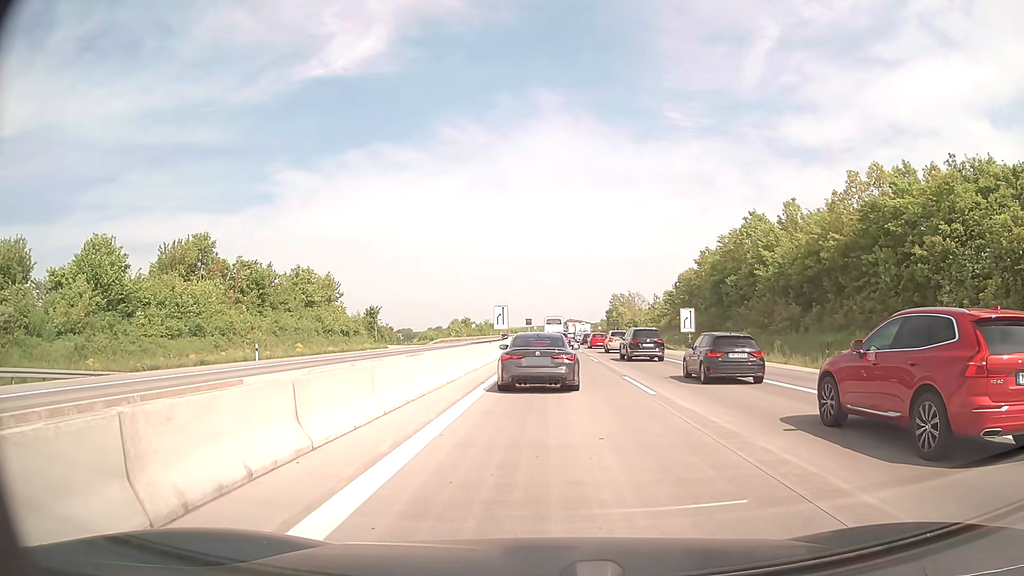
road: motorway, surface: concrete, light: Day
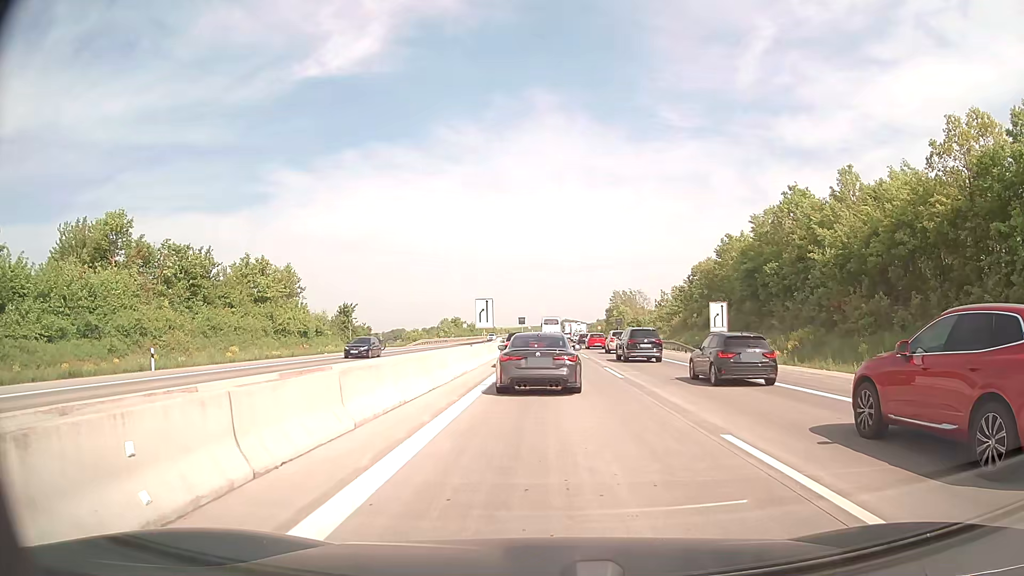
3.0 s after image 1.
(0.0, +12.2) m; +1°
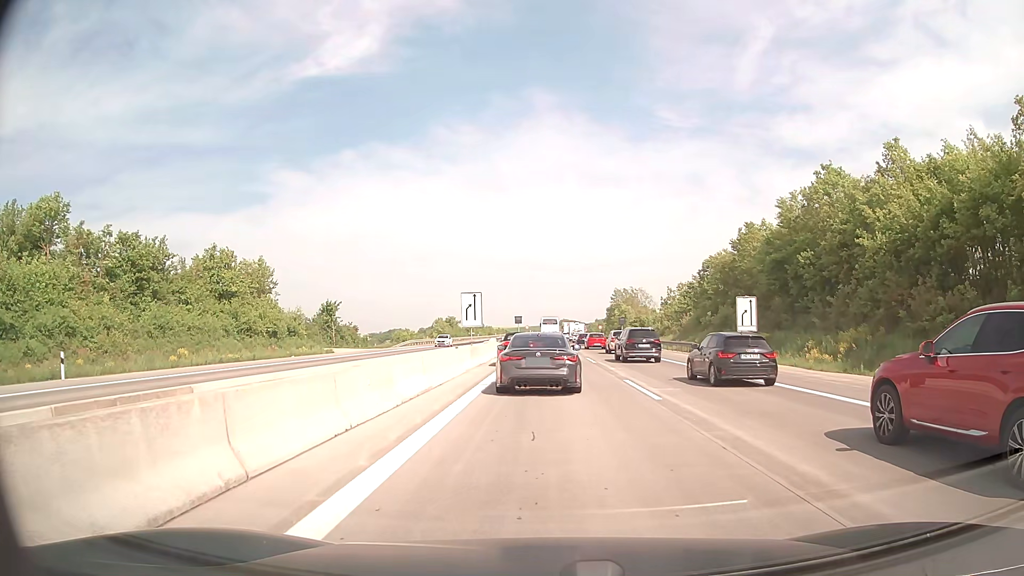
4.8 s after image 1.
(0.0, +7.1) m; 0°
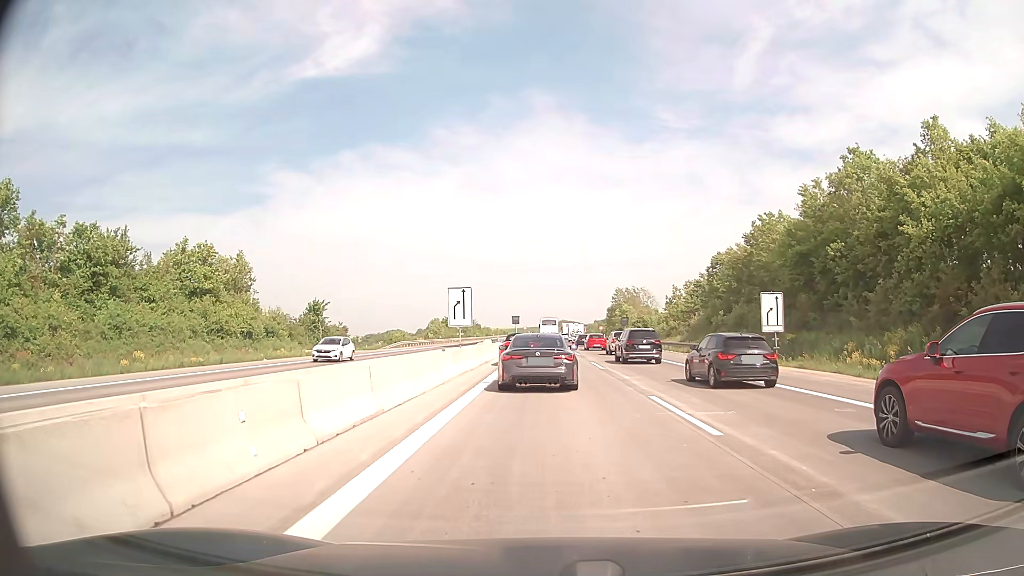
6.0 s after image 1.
(0.0, +5.0) m; 0°
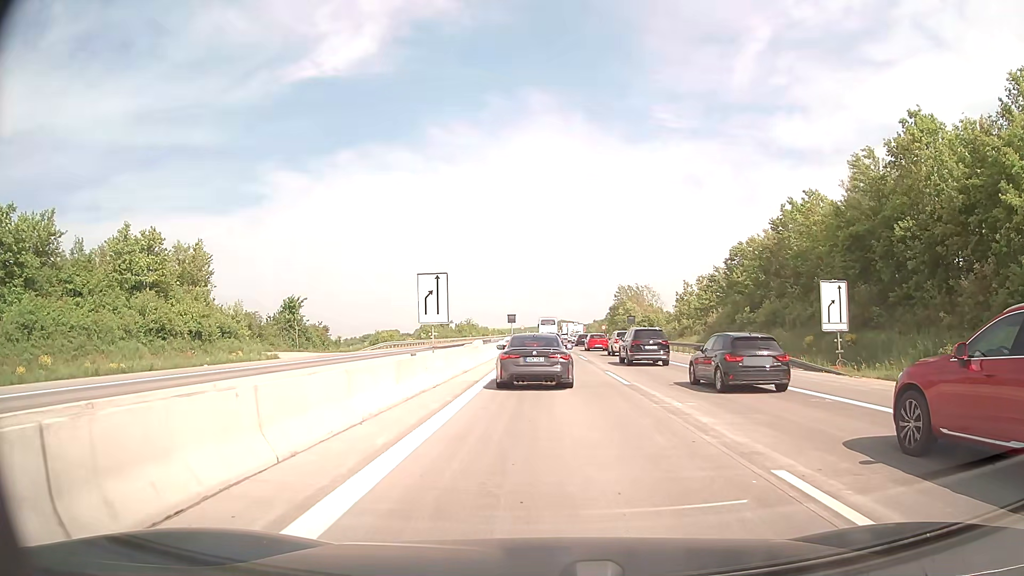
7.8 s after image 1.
(0.0, +8.3) m; -1°
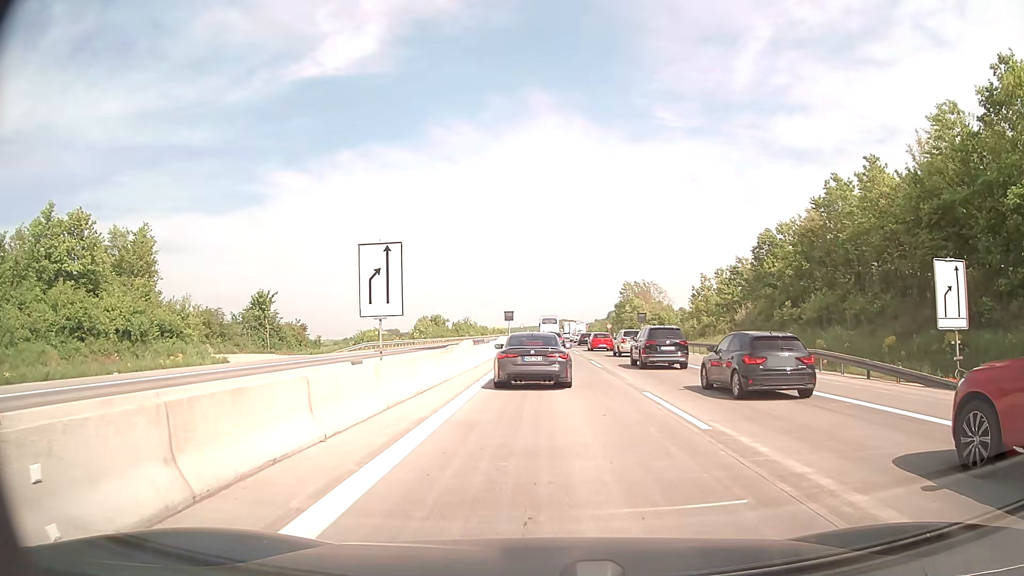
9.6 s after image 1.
(+0.1, +8.9) m; 0°
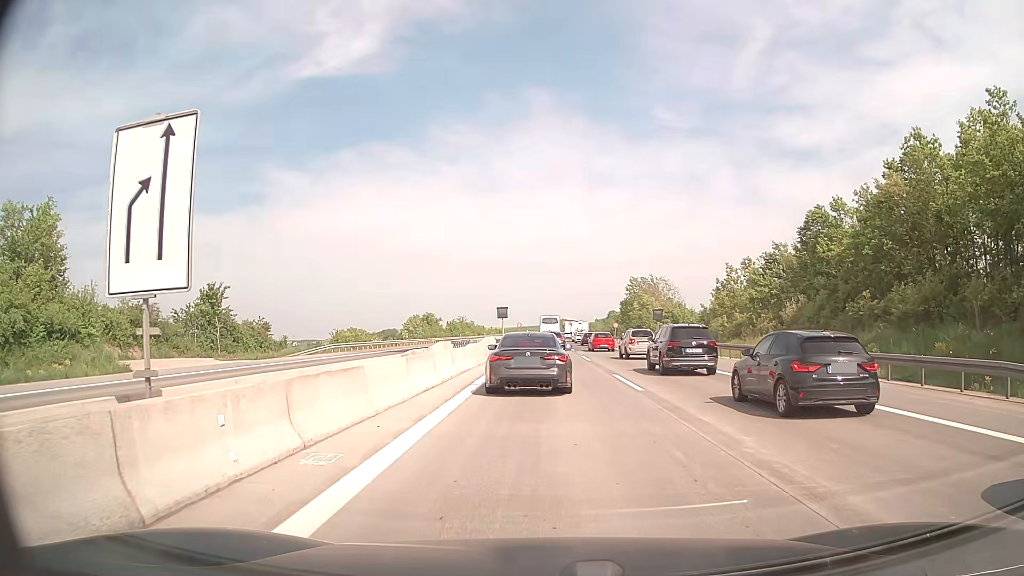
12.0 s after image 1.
(0.0, +11.3) m; 0°
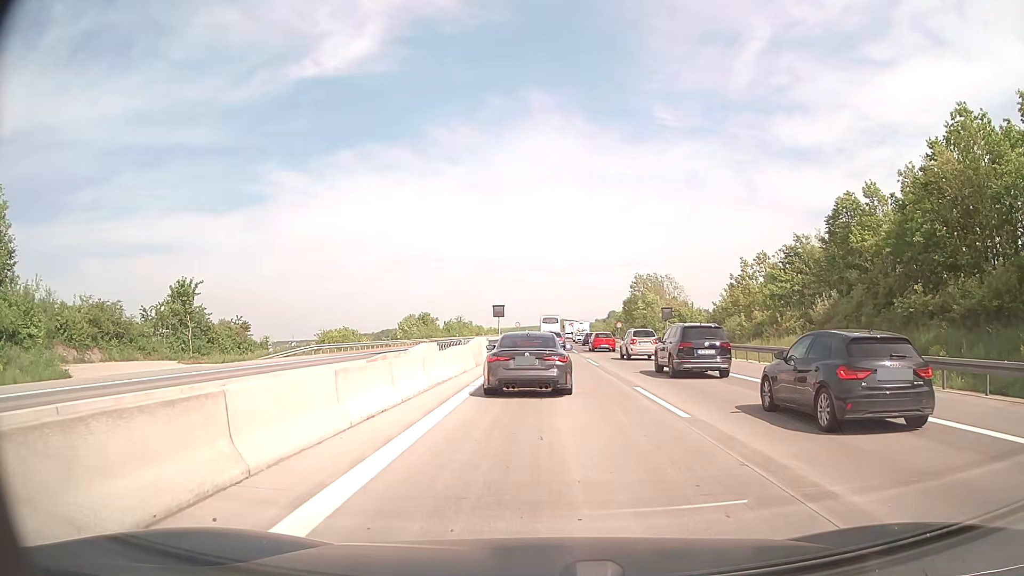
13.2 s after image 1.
(0.0, +5.1) m; 0°
(0, +10) (0, +20) (0, +30) (0, +40) (0, +50) (0, +60) (0, +70) (0, +80) (0, +90) (0, +100) m
